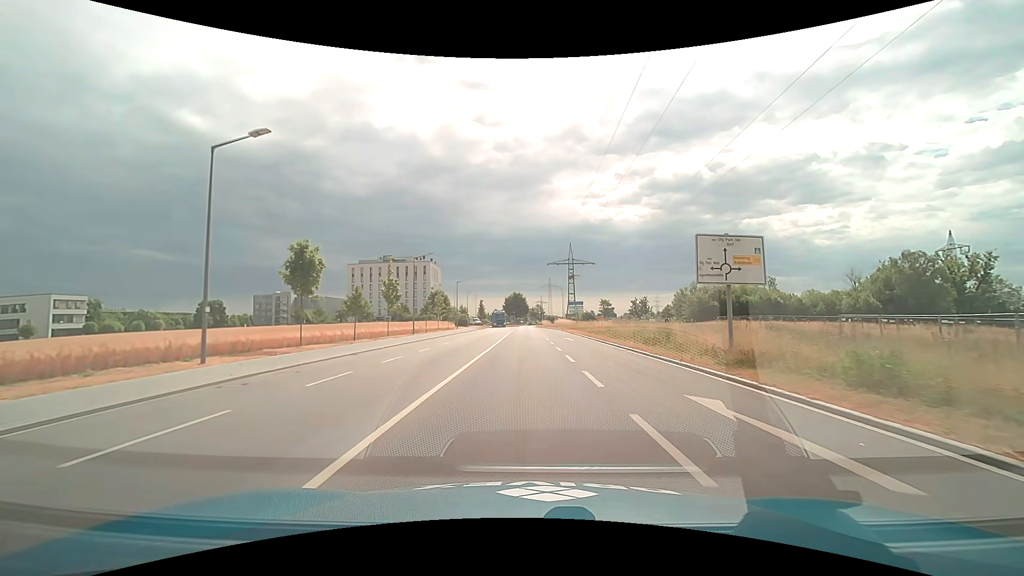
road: tertiary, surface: asphalt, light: Day
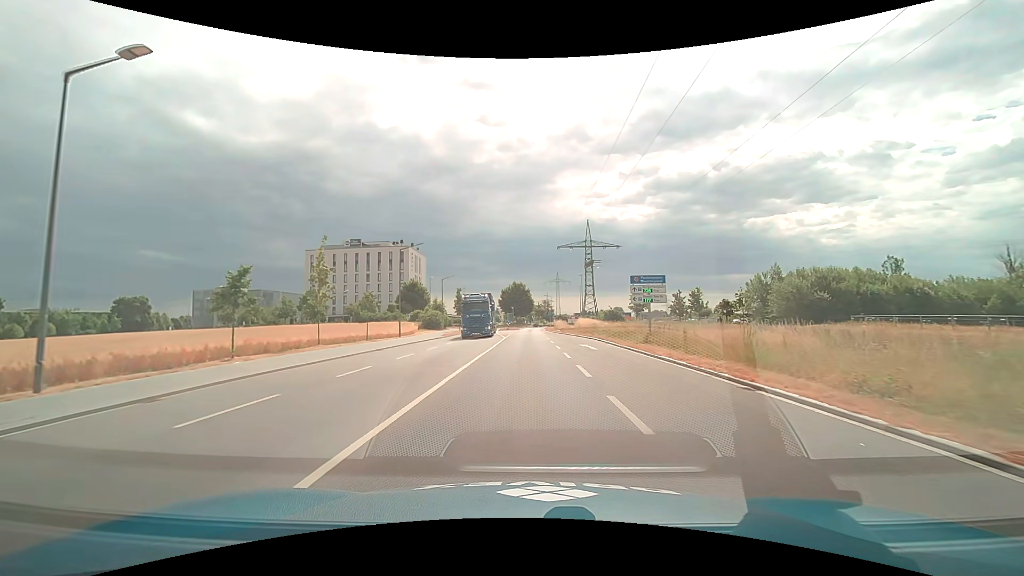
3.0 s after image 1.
(-0.1, +40.3) m; -1°
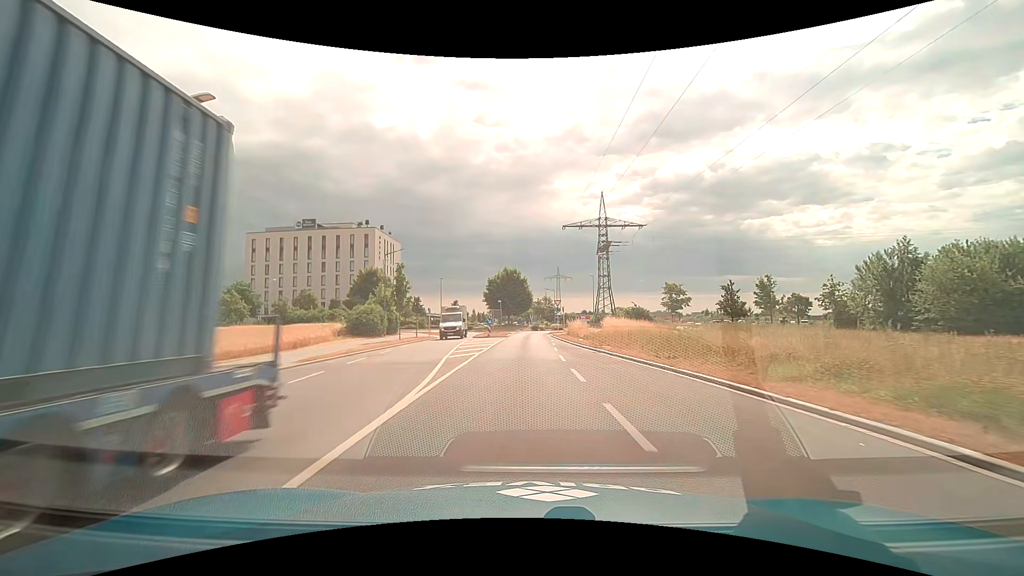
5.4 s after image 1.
(+0.1, +30.7) m; 0°
(0, +10) (0, +20) (0, +30) (0, +40) (0, +50) (+1, +60) (+7, +68) (+13, +76) (+14, +85) (+10, +94) m
